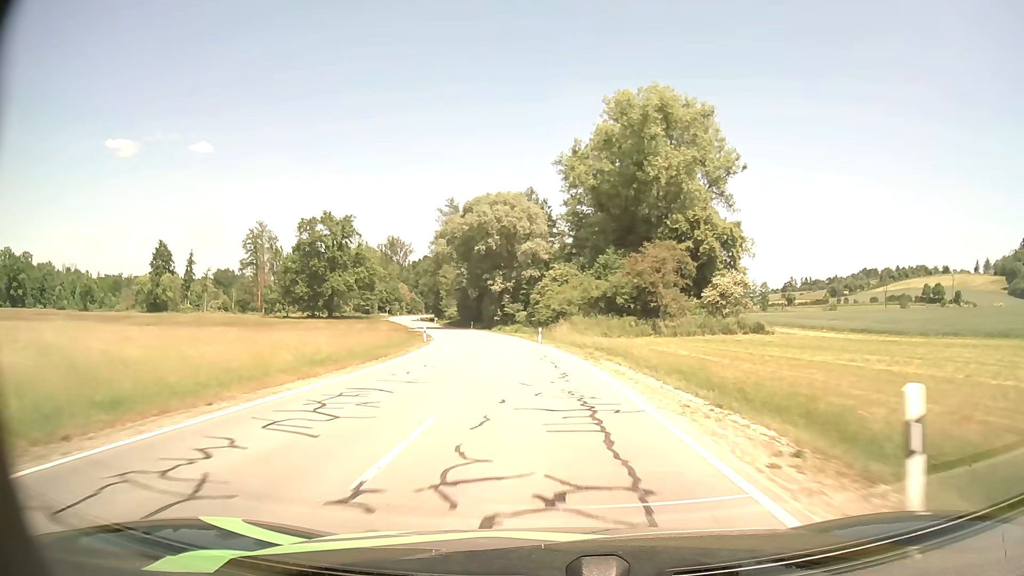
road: secondary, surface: asphalt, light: Day
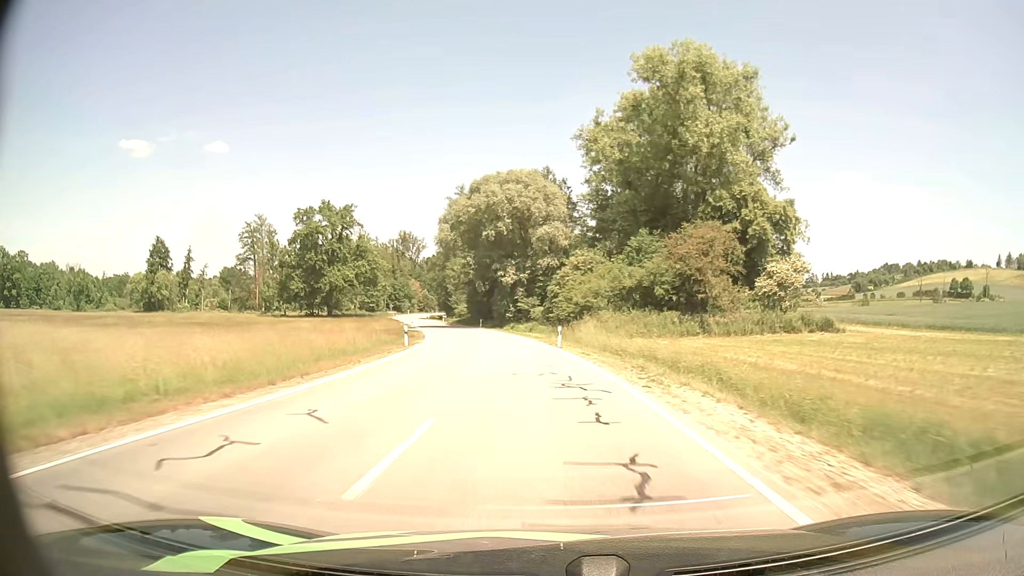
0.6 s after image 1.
(-0.1, +11.8) m; -1°
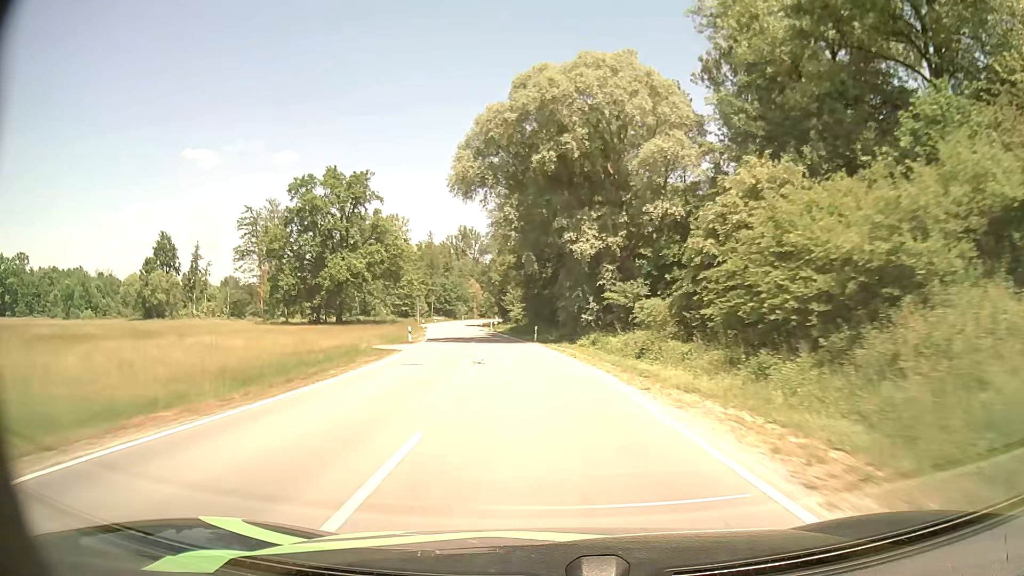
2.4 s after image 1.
(-2.0, +35.6) m; -6°
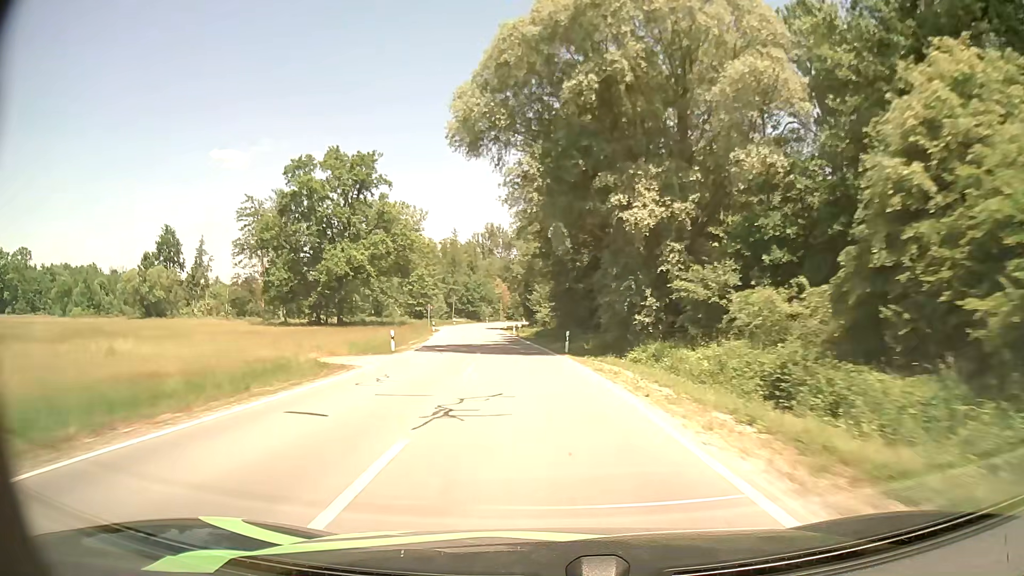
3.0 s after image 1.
(-0.3, +12.1) m; -3°
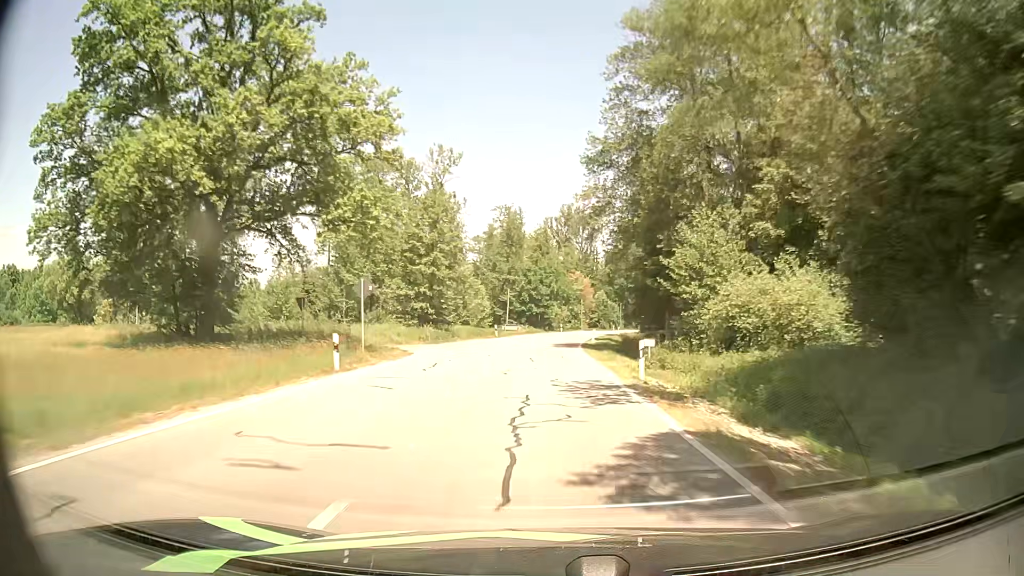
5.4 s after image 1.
(-3.6, +49.0) m; -7°
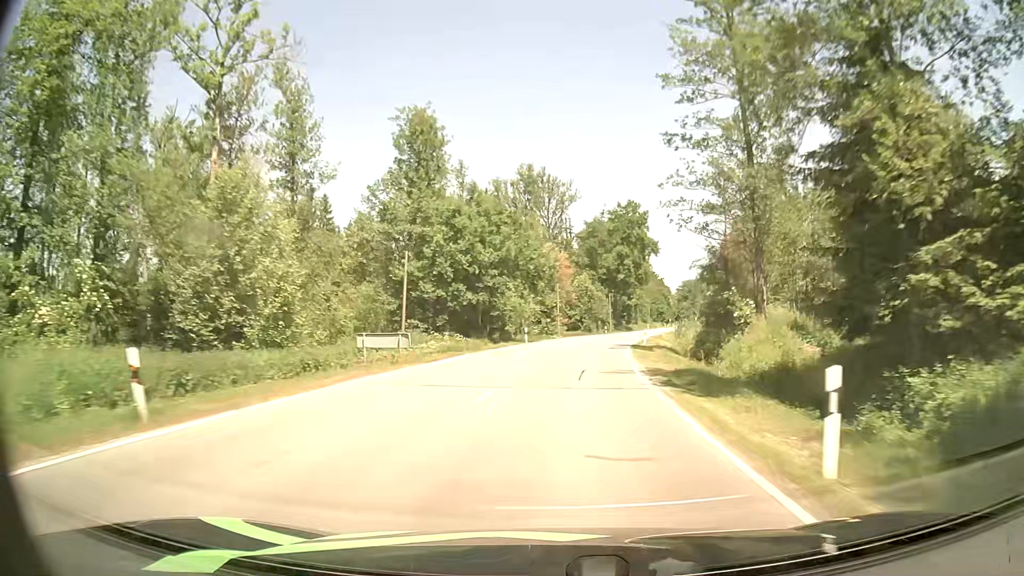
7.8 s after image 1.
(+0.5, +47.9) m; +3°
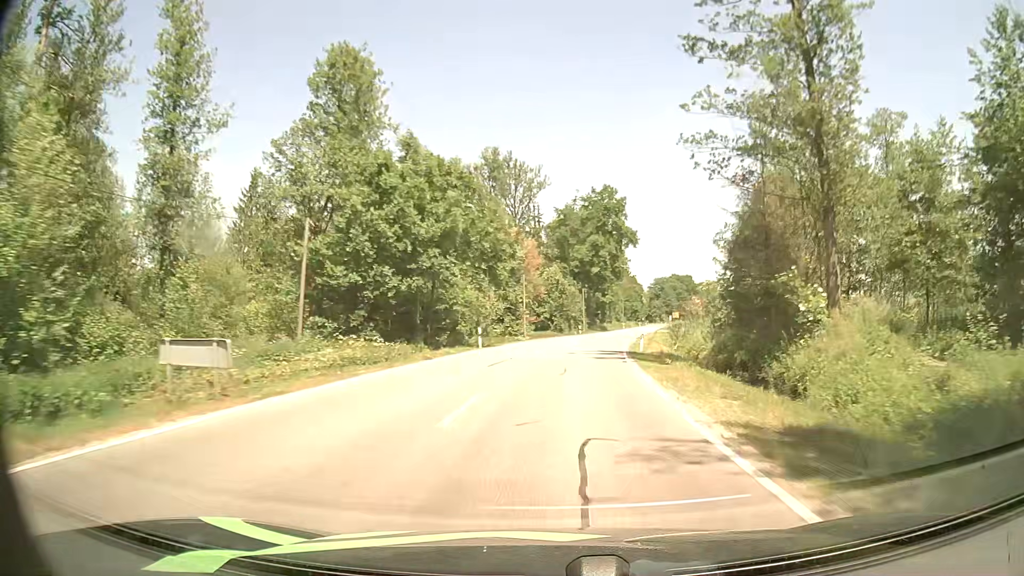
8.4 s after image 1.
(+0.2, +11.9) m; +2°
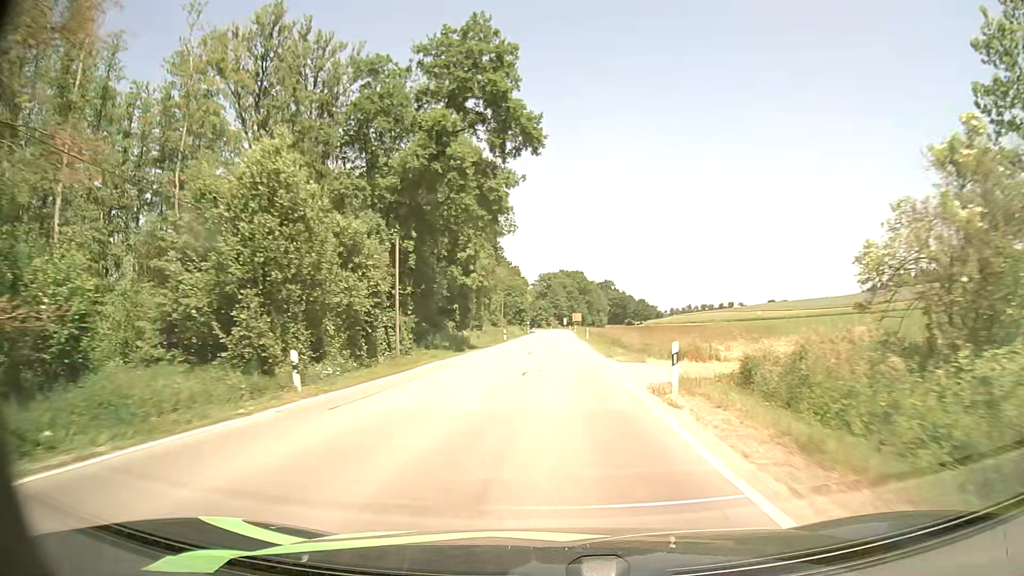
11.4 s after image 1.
(+6.5, +58.5) m; +11°
(0, +10) (0, +20) (0, +30) (+1, +40) (+1, +50) (+1, +60) (+2, +70) (+2, +80) (+2, +90) (+2, +100) m
